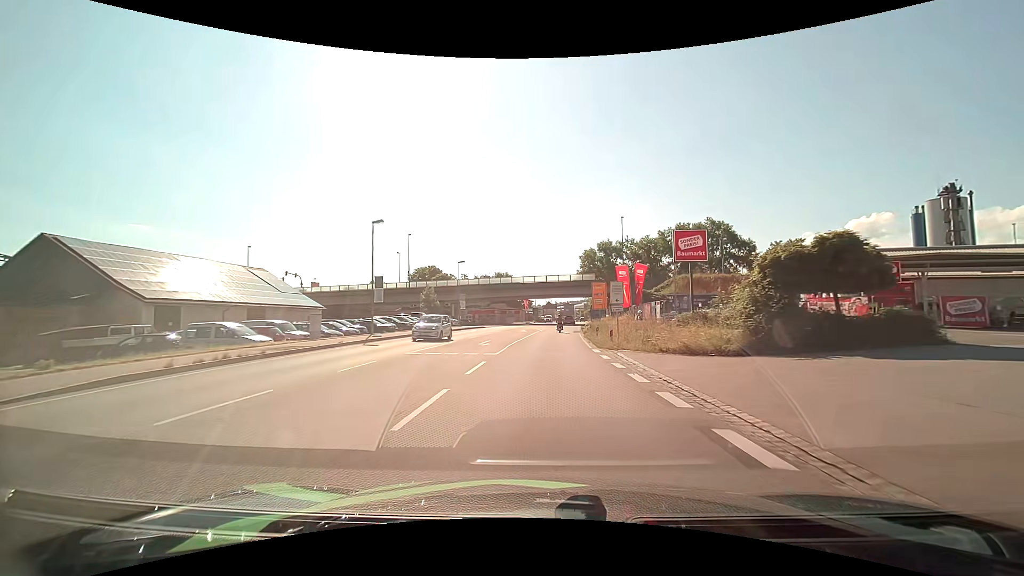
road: primary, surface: asphalt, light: Day
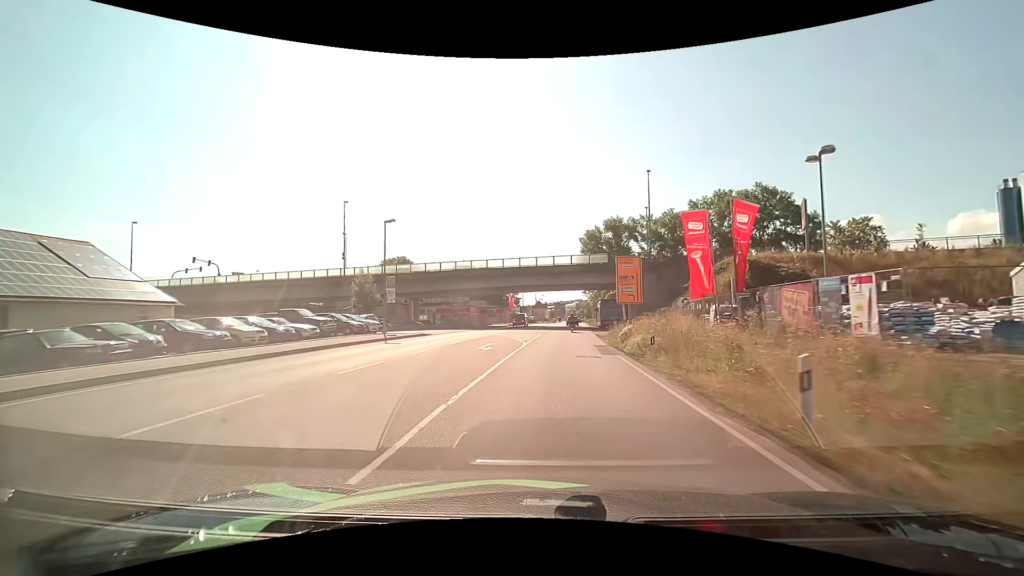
(+0.2, +26.2) m; +1°
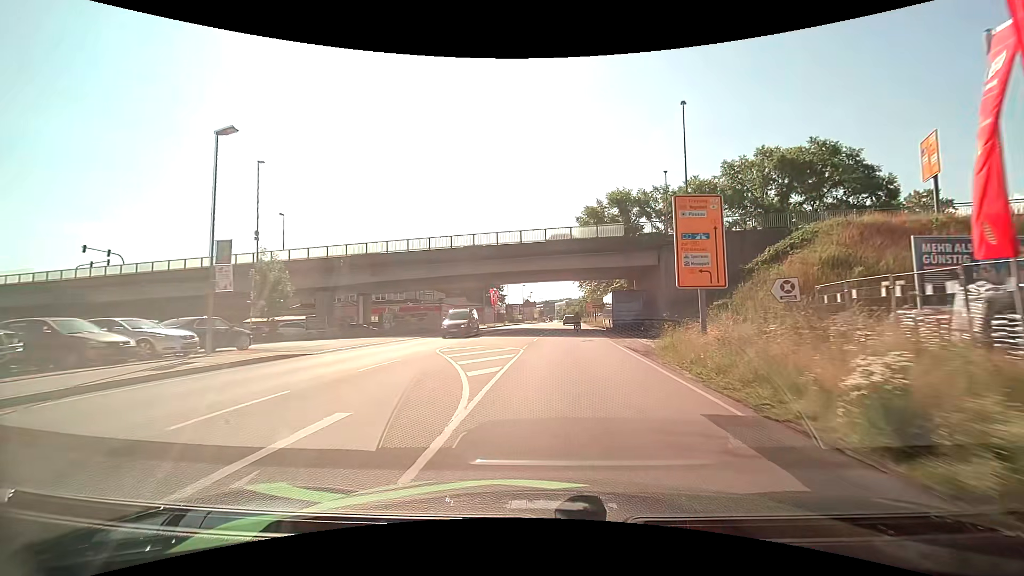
(+0.2, +17.6) m; +1°
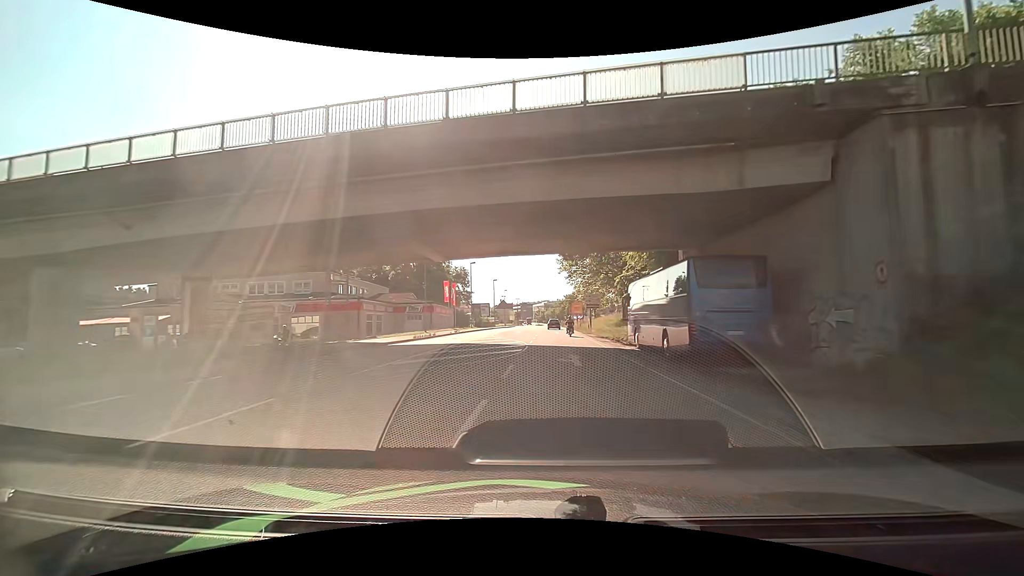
(+0.6, +25.9) m; +3°
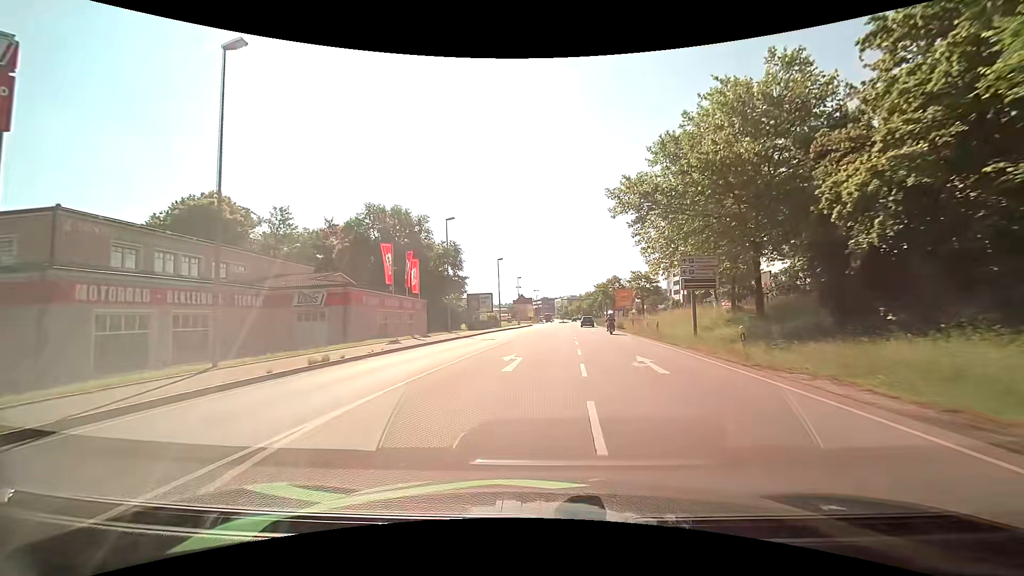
(-0.6, +33.9) m; +1°
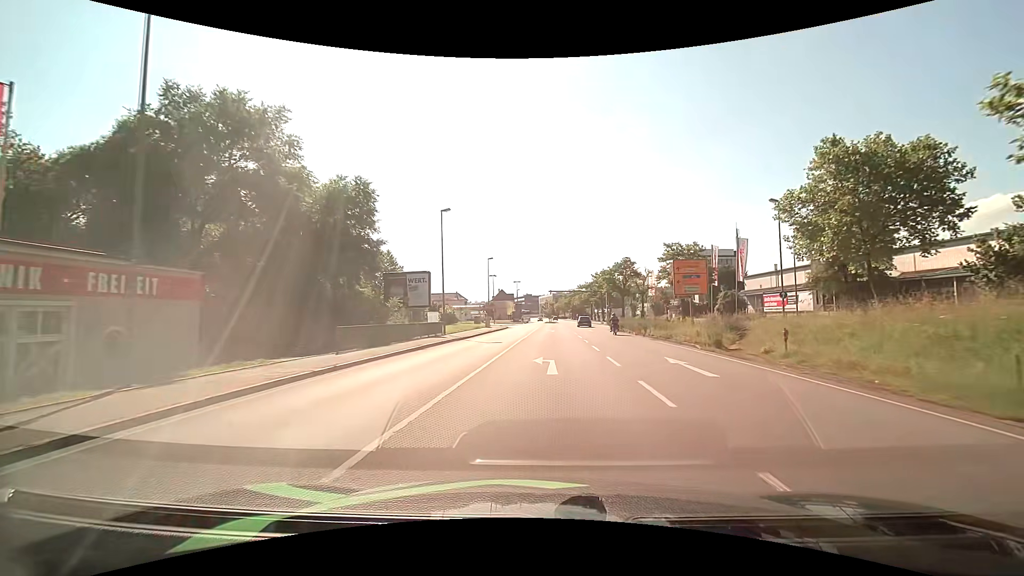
(-1.4, +33.3) m; -1°
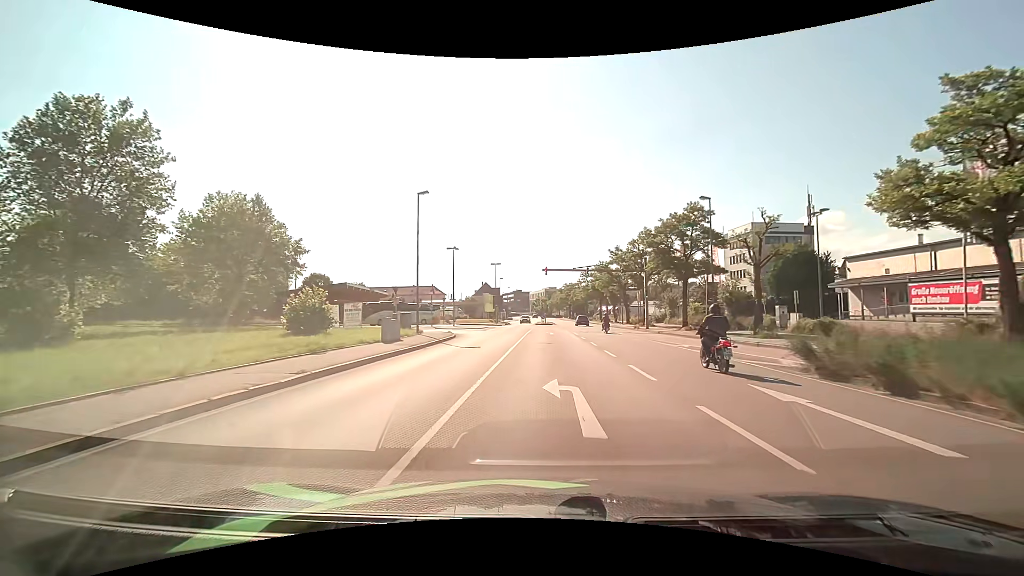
(+0.3, +38.9) m; +1°
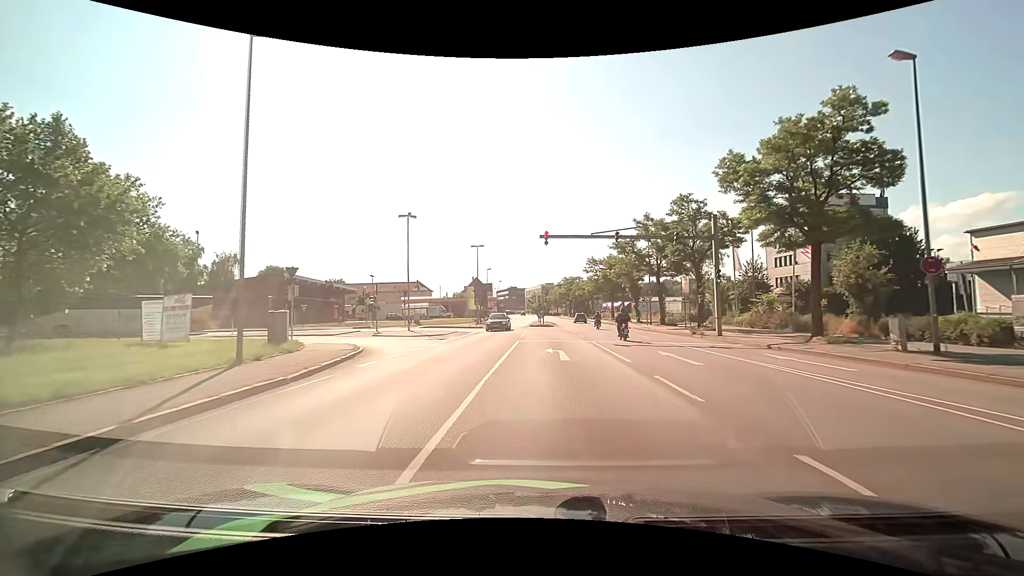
(-0.1, +20.3) m; 0°
